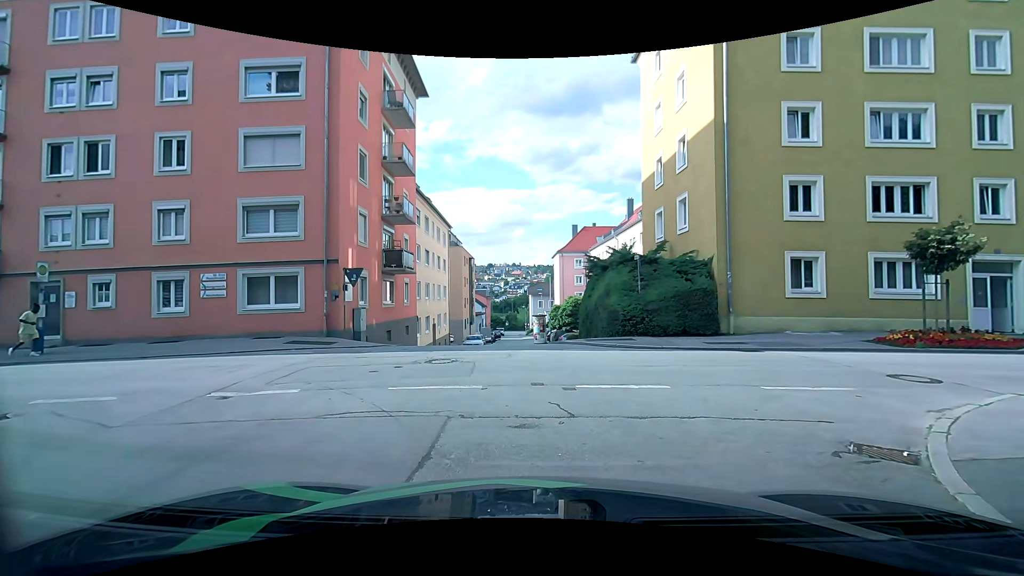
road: residential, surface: asphalt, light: Day
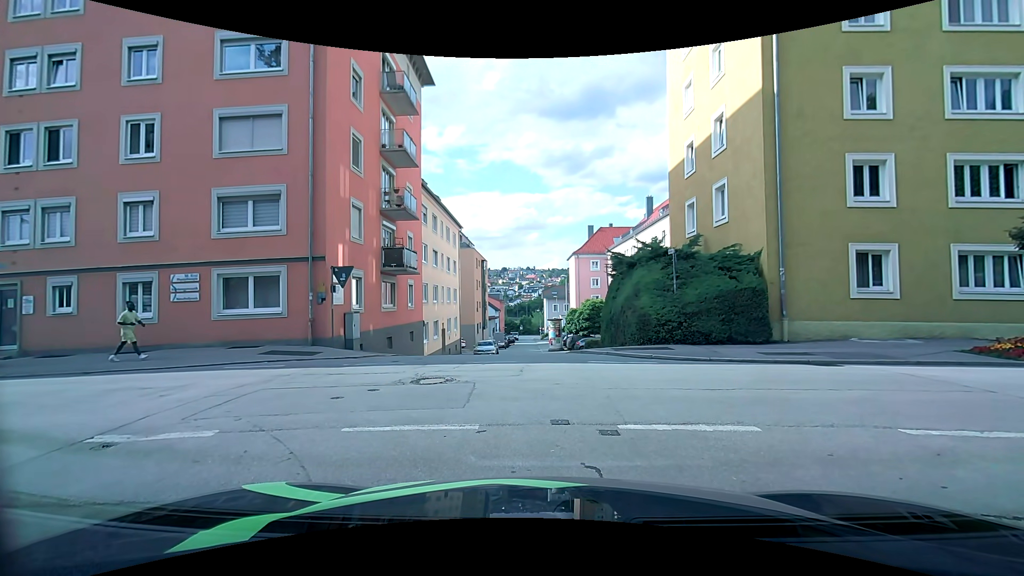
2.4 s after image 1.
(-0.1, +2.6) m; -2°
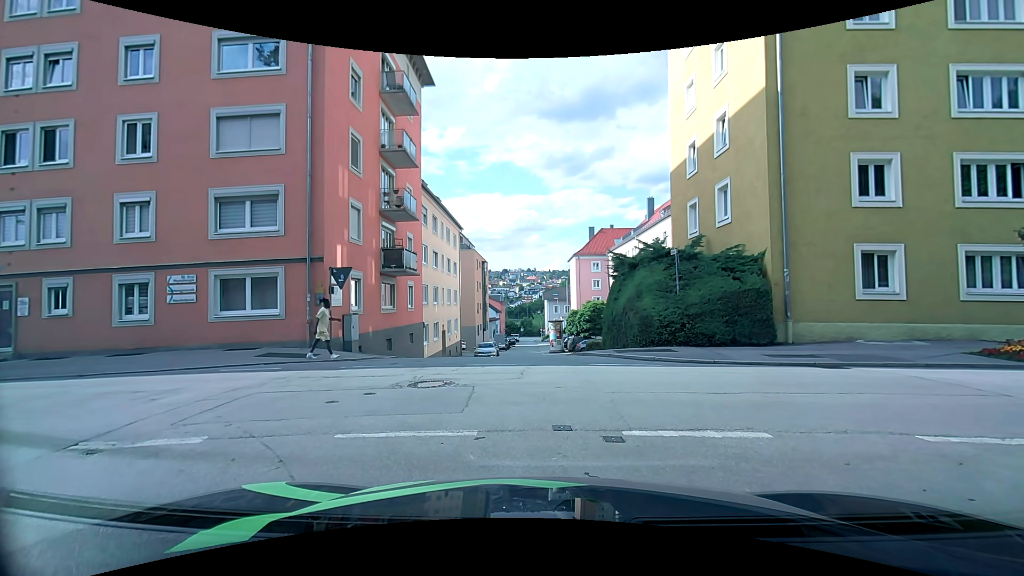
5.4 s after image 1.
(0.0, +0.2) m; 0°
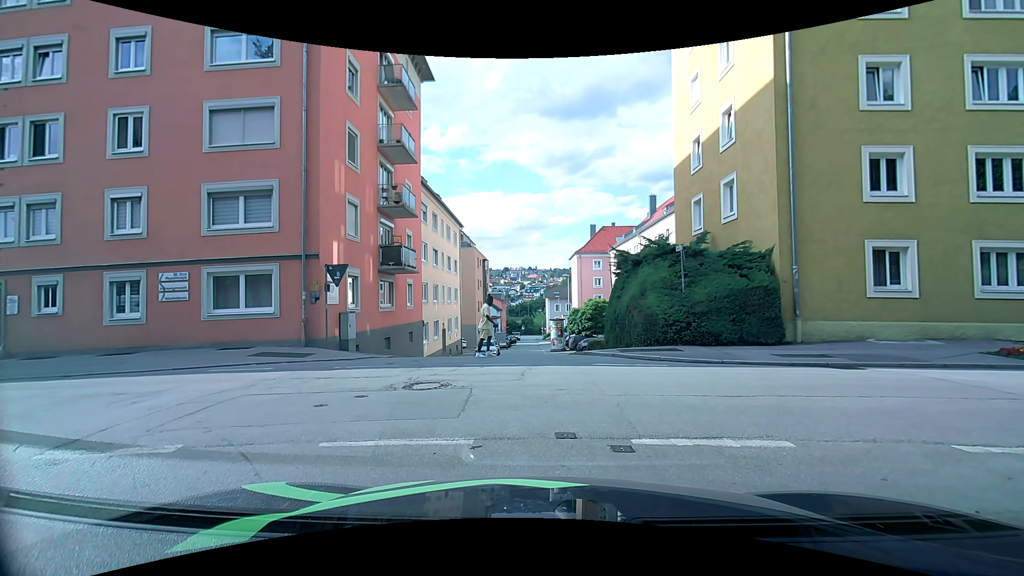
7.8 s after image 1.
(0.0, +0.5) m; 0°
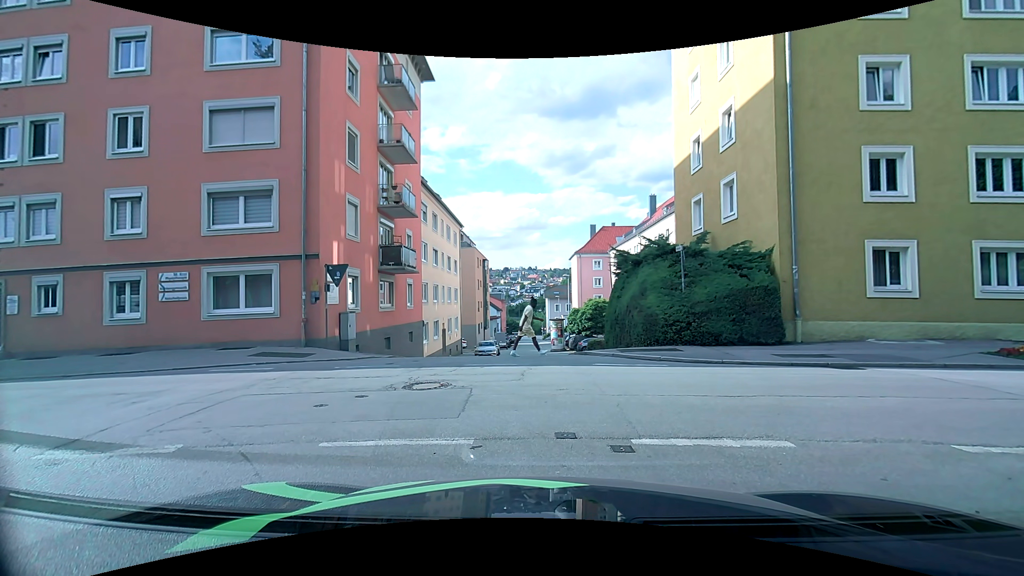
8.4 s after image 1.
(0.0, 0.0) m; 0°
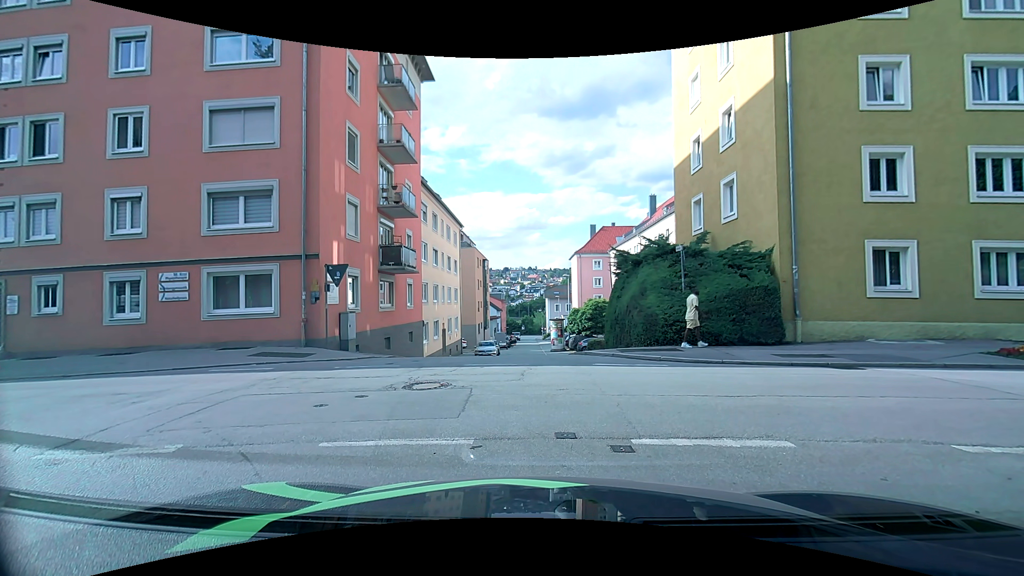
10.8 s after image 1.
(0.0, 0.0) m; 0°
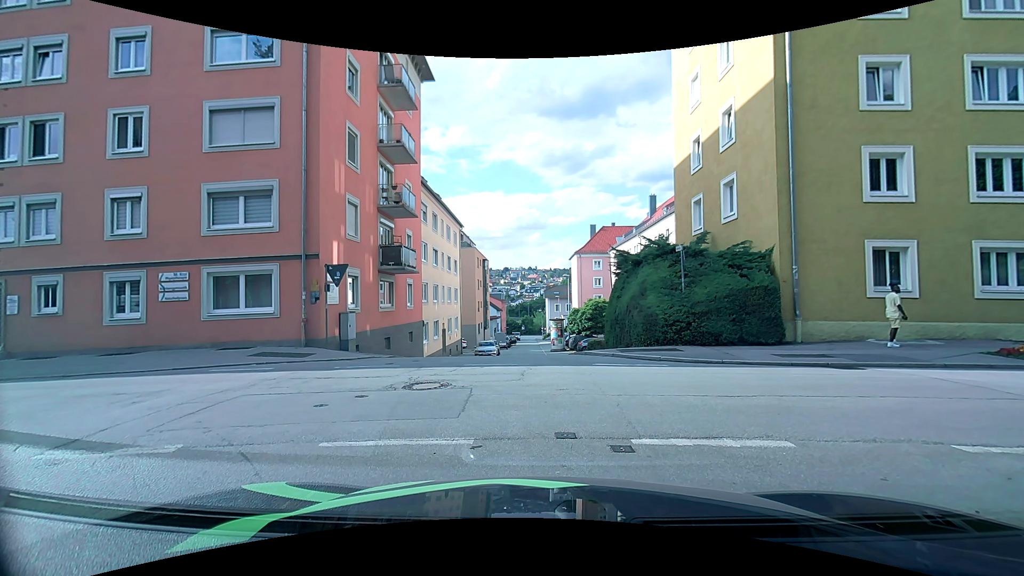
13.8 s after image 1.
(0.0, 0.0) m; 0°
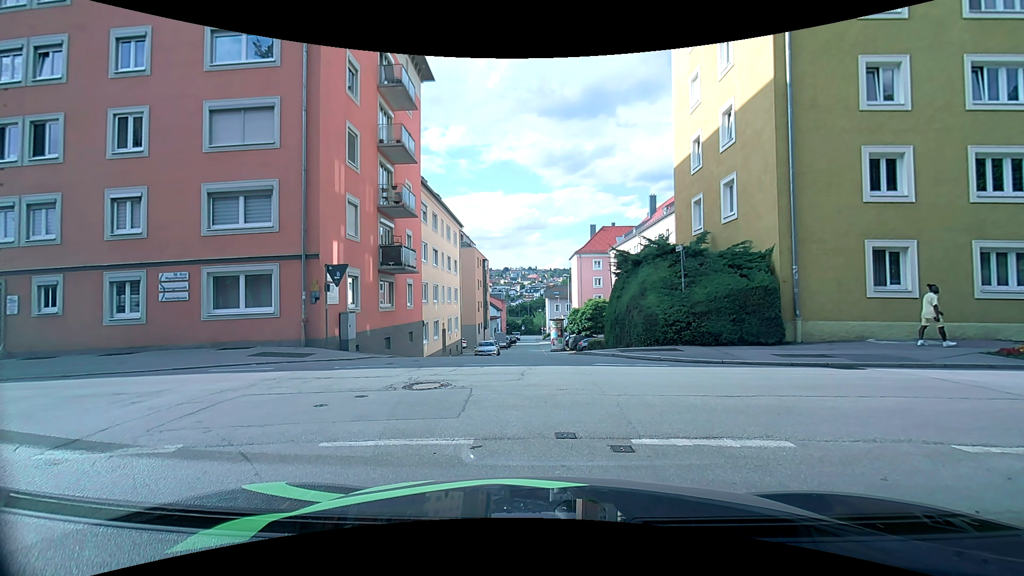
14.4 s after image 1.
(0.0, 0.0) m; 0°
